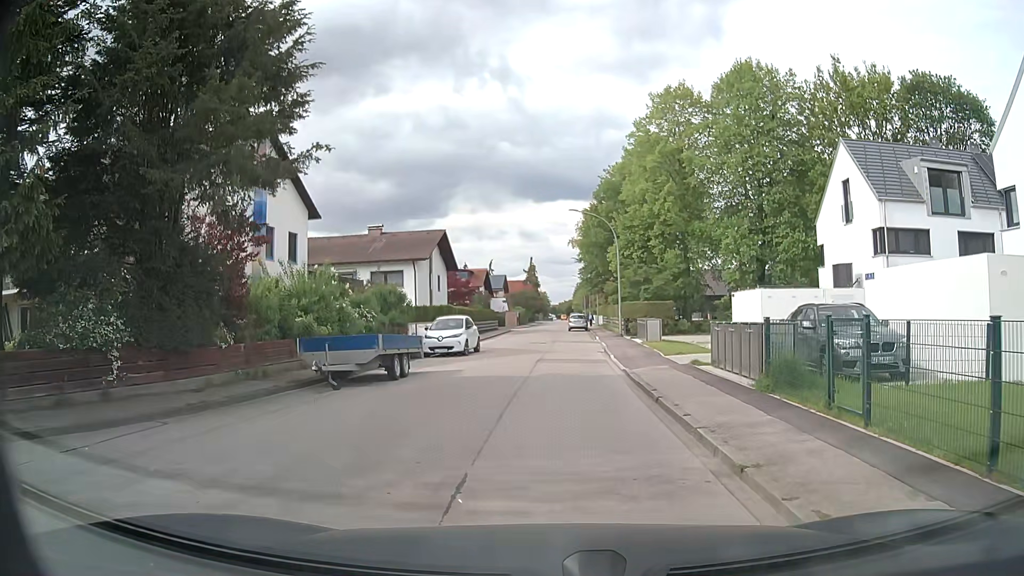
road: residential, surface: asphalt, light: Day
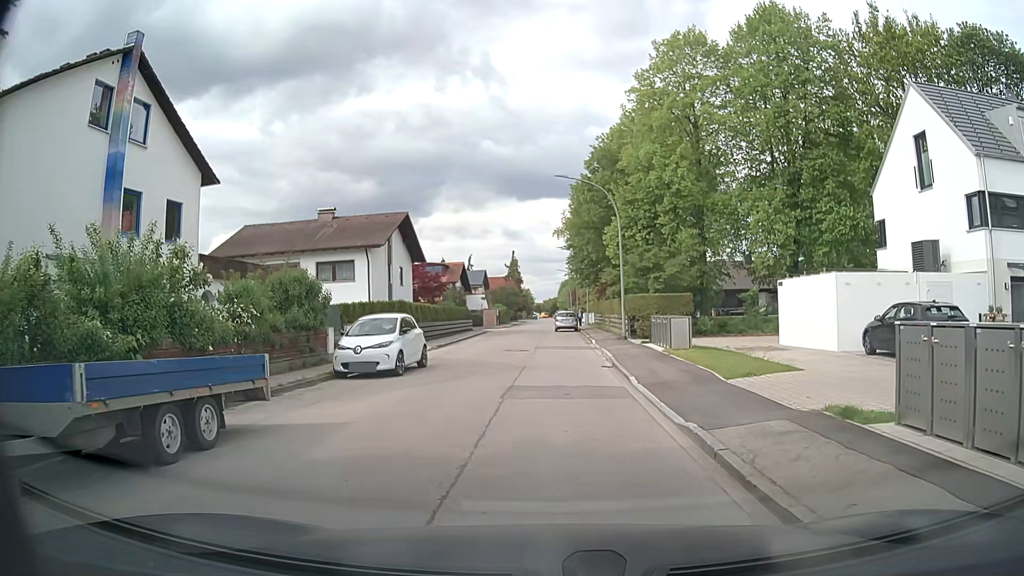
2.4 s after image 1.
(+0.1, +9.4) m; +2°
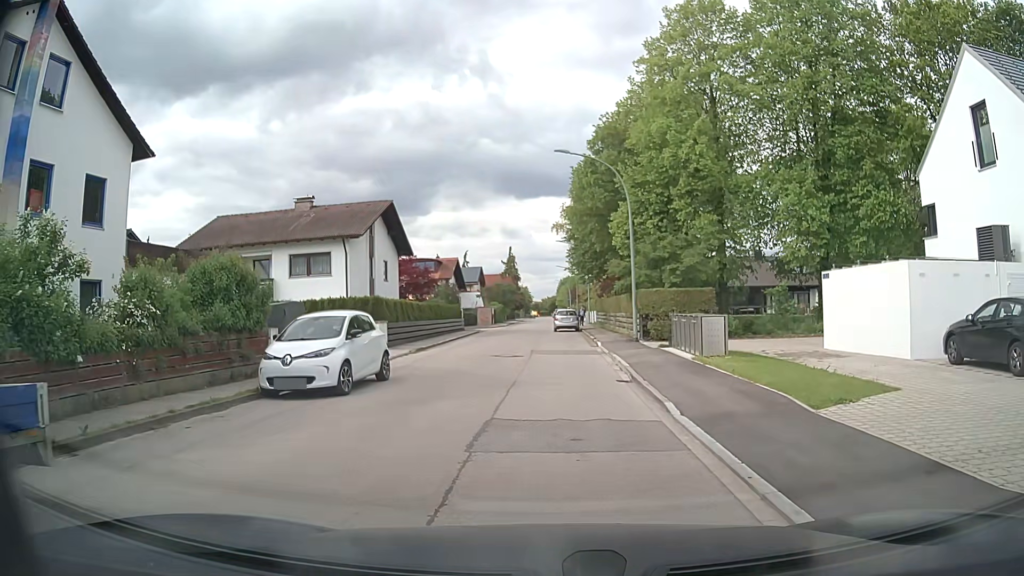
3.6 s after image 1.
(0.0, +4.5) m; 0°
